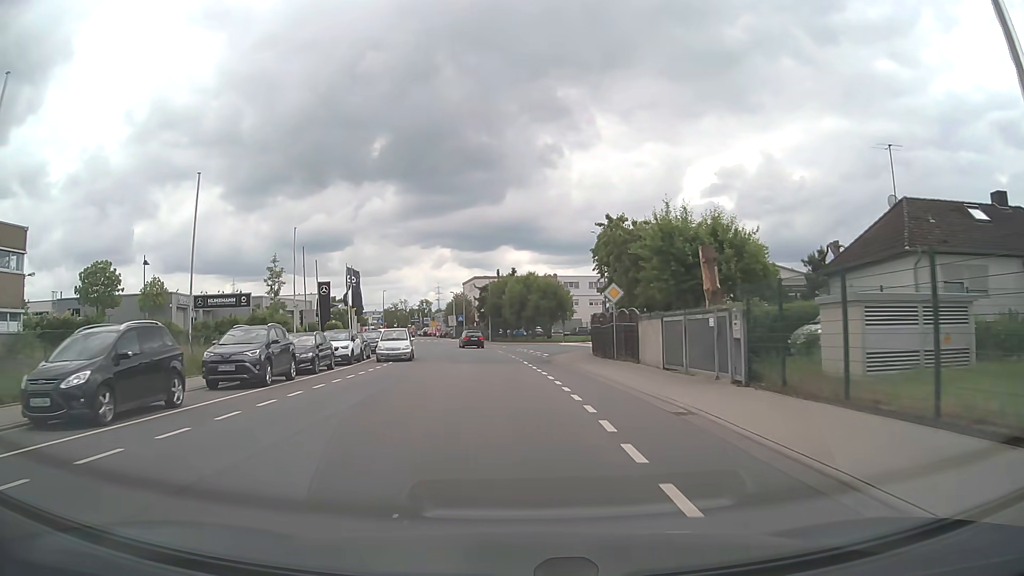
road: tertiary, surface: asphalt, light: Day
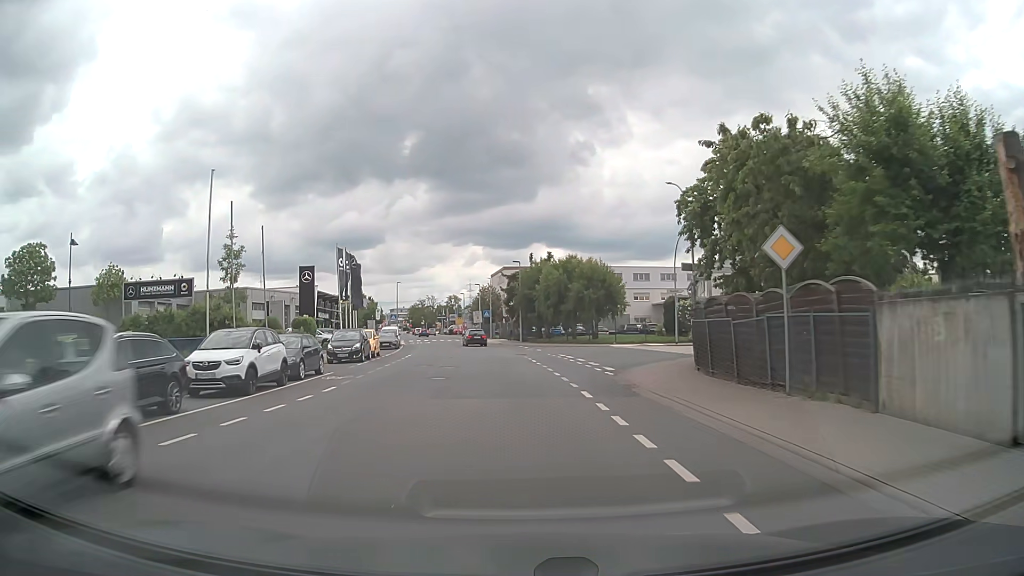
(-0.4, +14.9) m; -3°
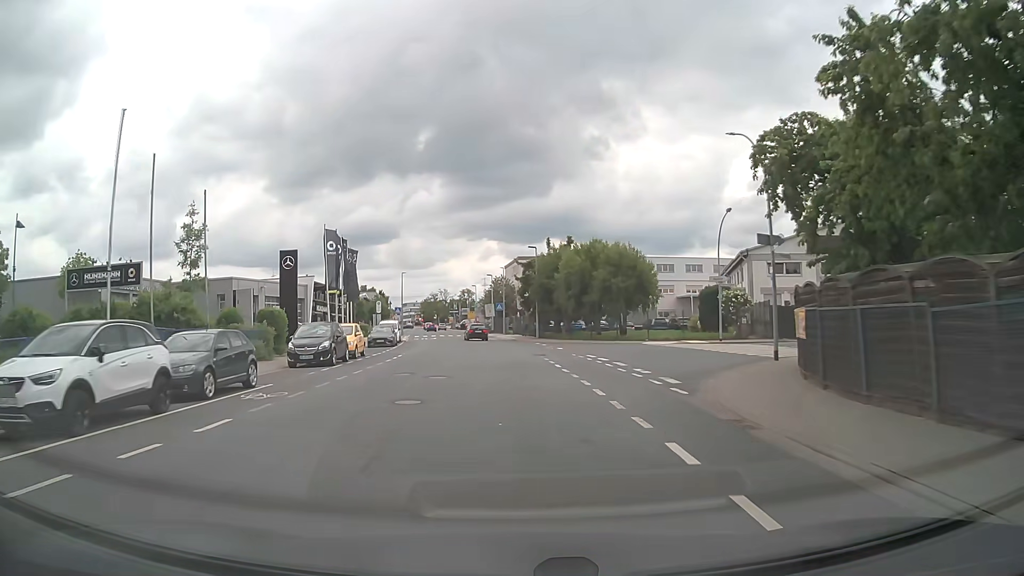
(-0.1, +7.5) m; -1°
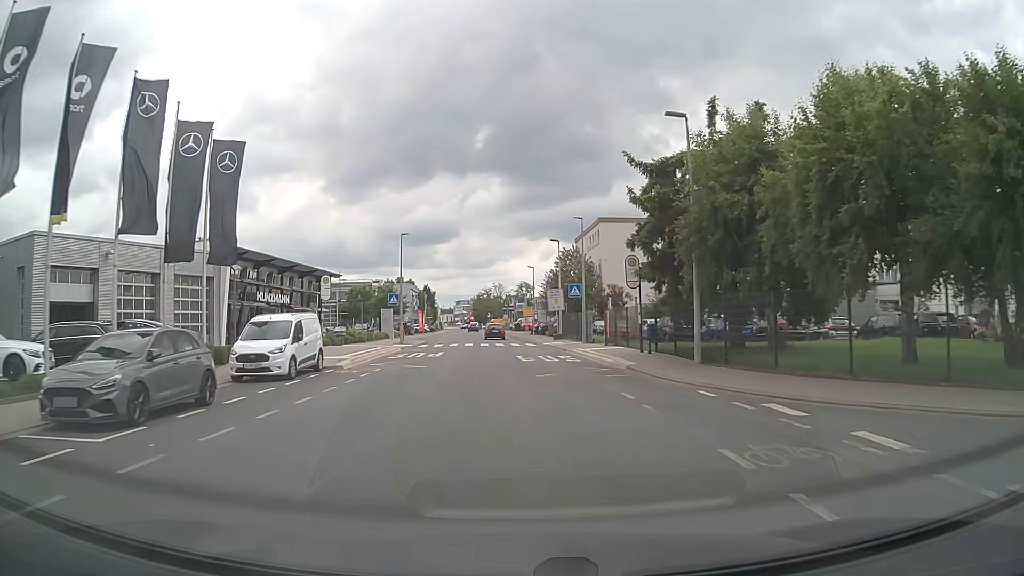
(-1.6, +36.5) m; -5°
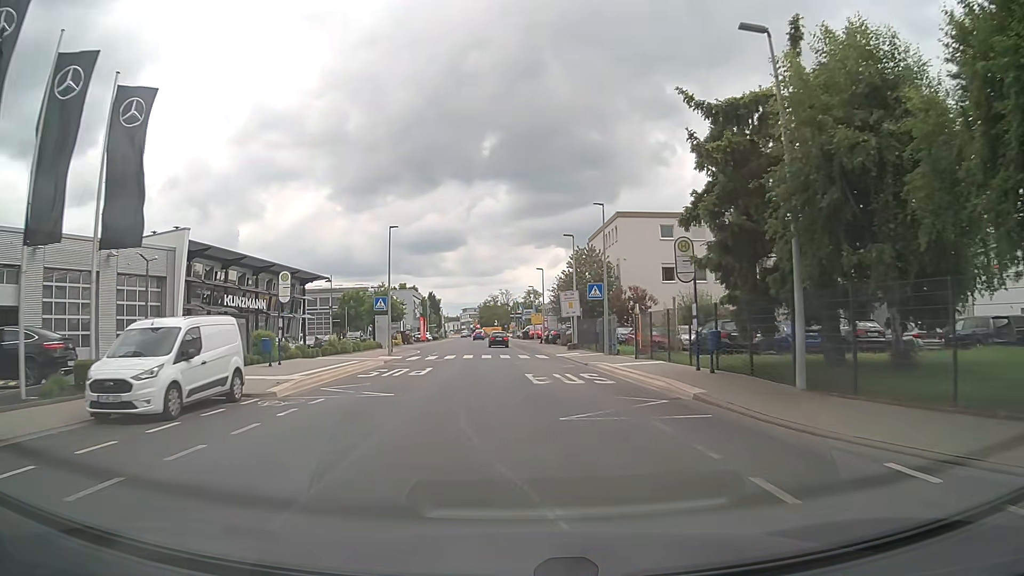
(0.0, +7.1) m; 0°
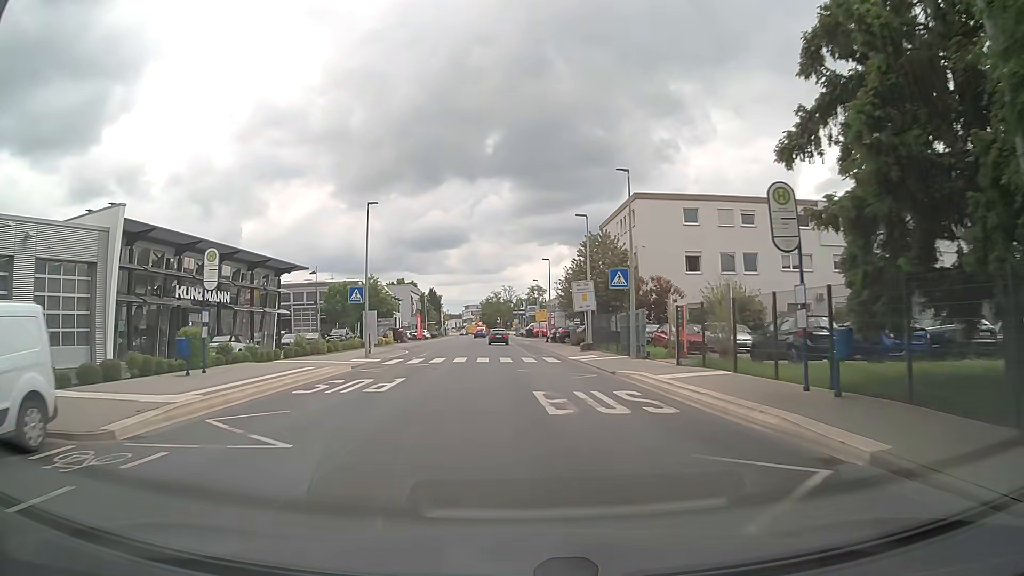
(0.0, +7.0) m; 0°
